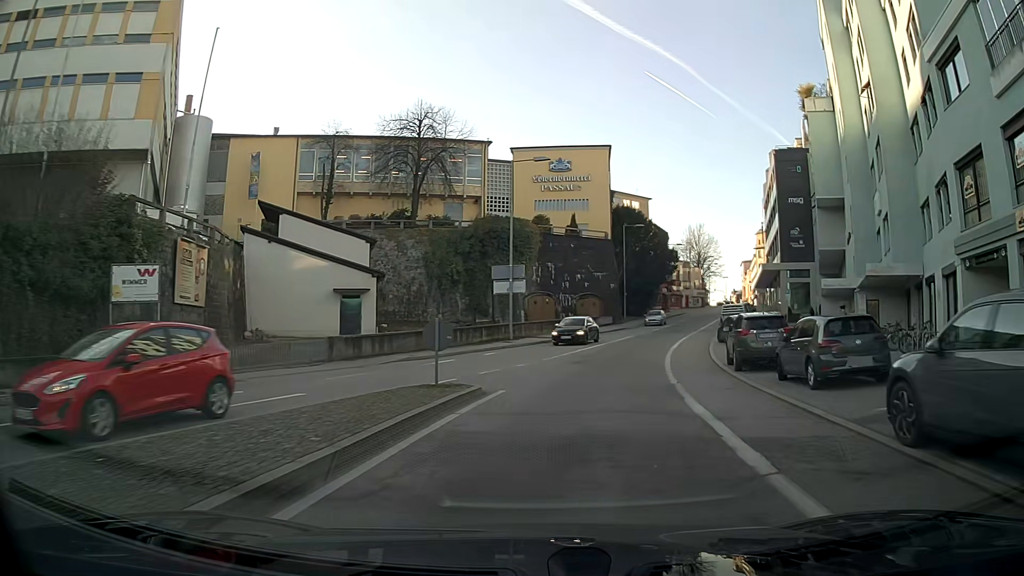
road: tertiary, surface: asphalt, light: Day
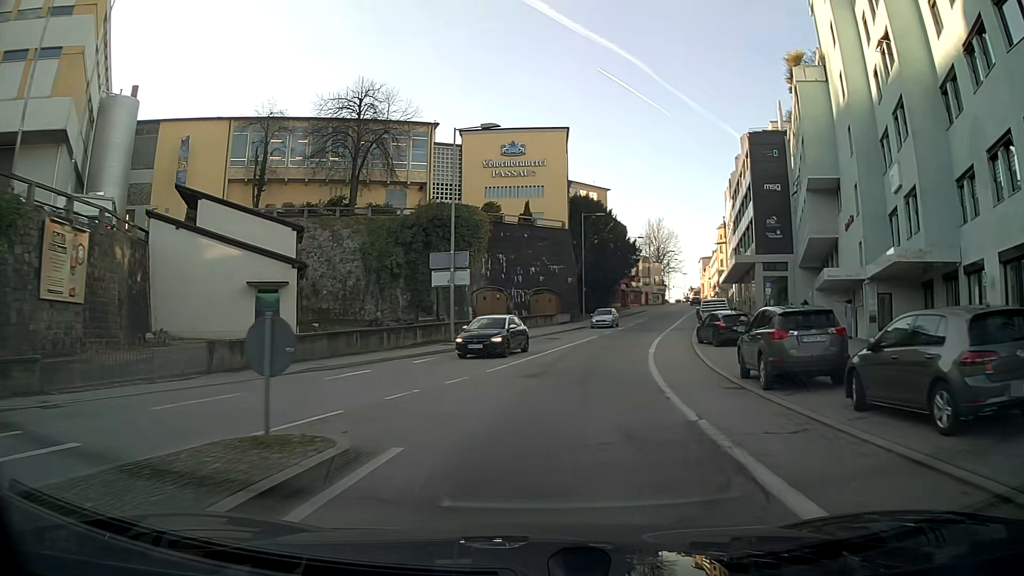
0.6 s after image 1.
(+0.2, +6.3) m; +4°
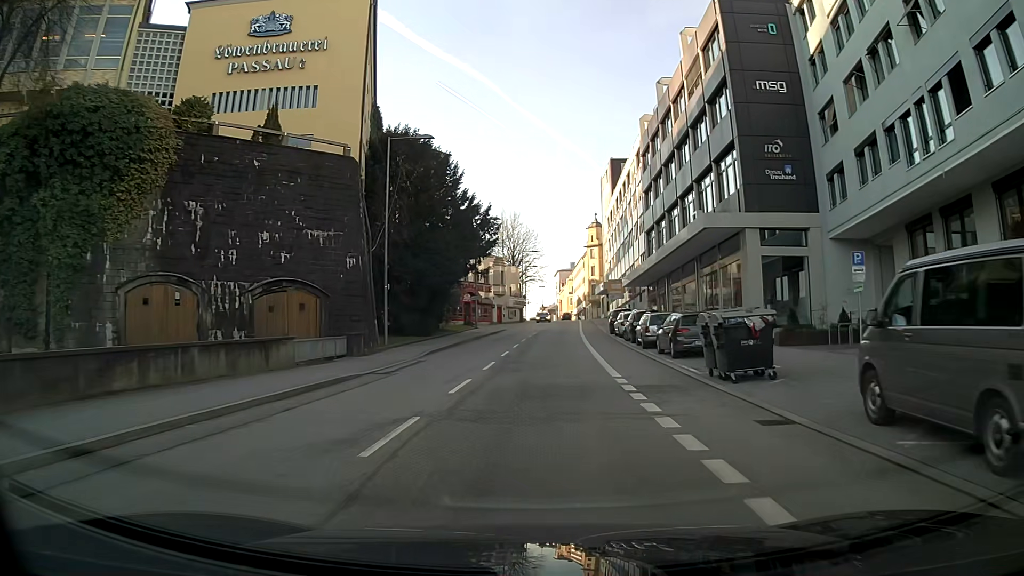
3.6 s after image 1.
(+4.0, +33.2) m; +13°
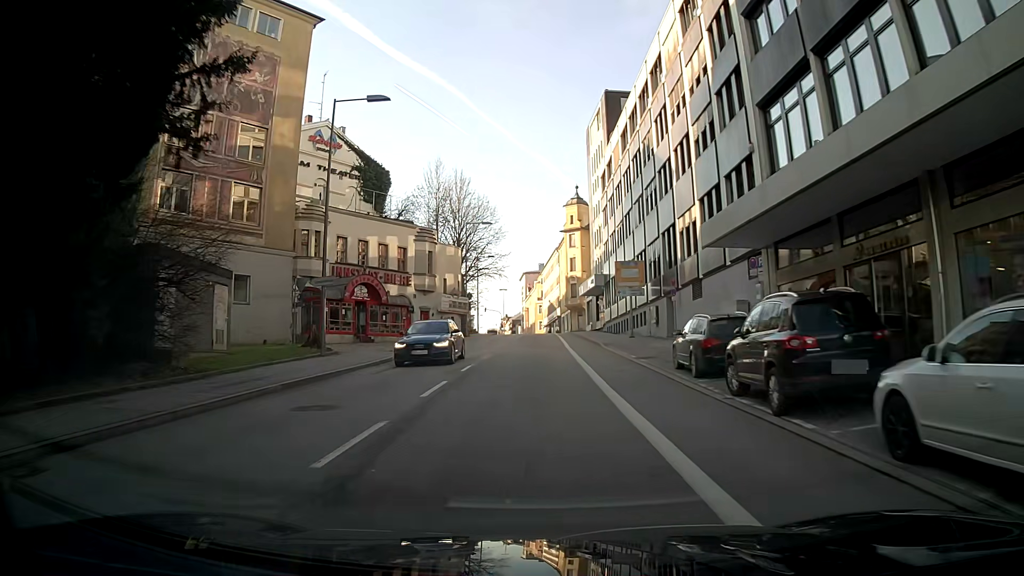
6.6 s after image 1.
(+1.1, +36.6) m; +2°
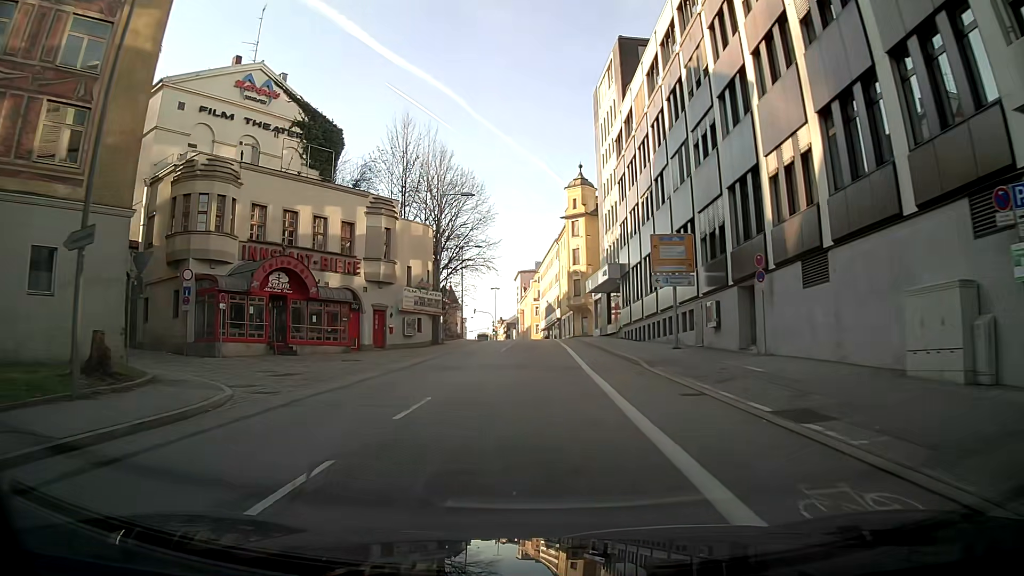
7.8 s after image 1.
(0.0, +14.7) m; 0°
(0, +10) (0, +20) (0, +30) (0, +40) (+1, +50) (+1, +60) (+1, +70) (+1, +80) (0, +90) (0, +100) m
